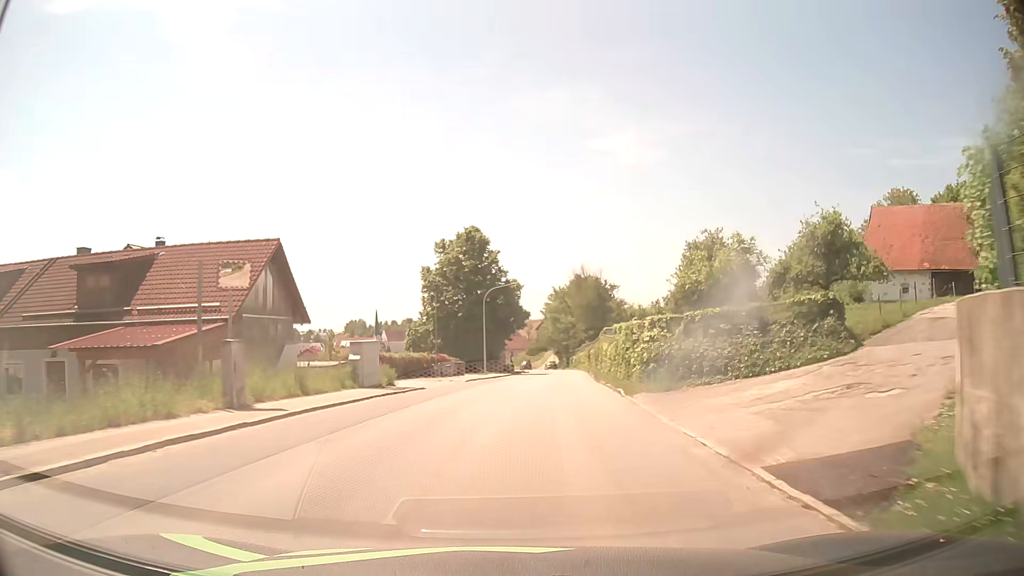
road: tertiary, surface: asphalt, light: Day
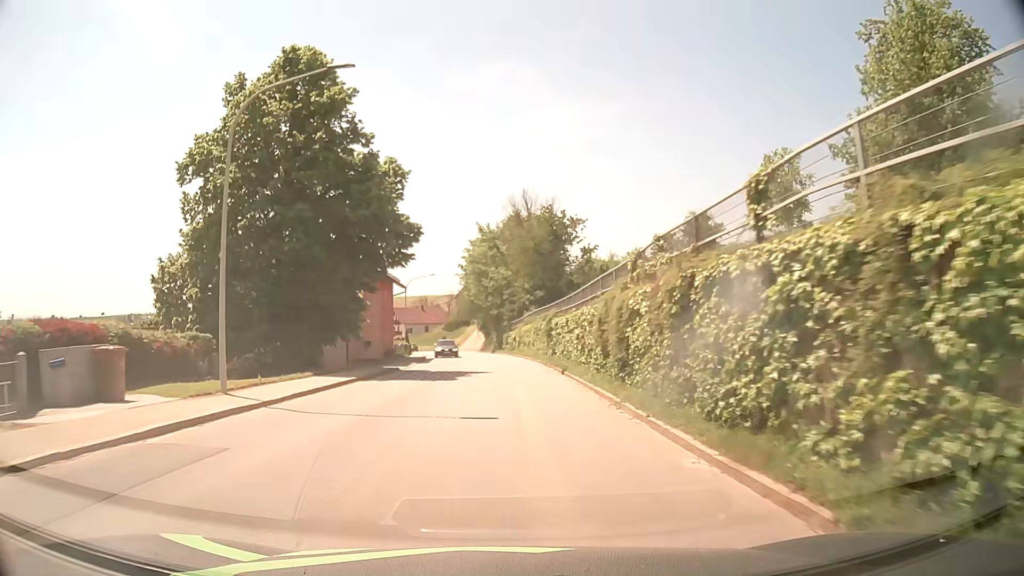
(+3.0, +39.6) m; +7°
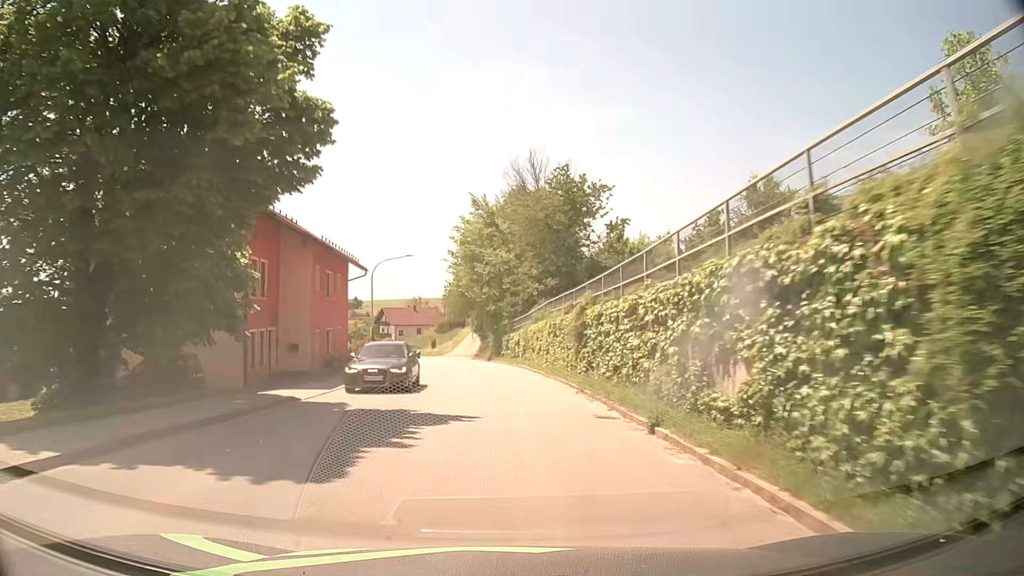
(0.0, +15.7) m; 0°
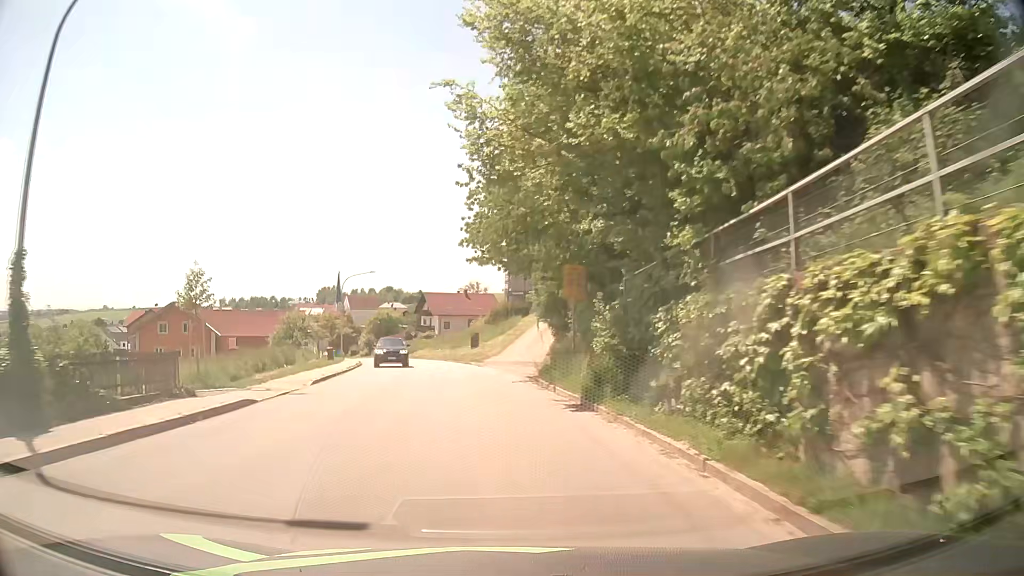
(-1.4, +38.4) m; -6°
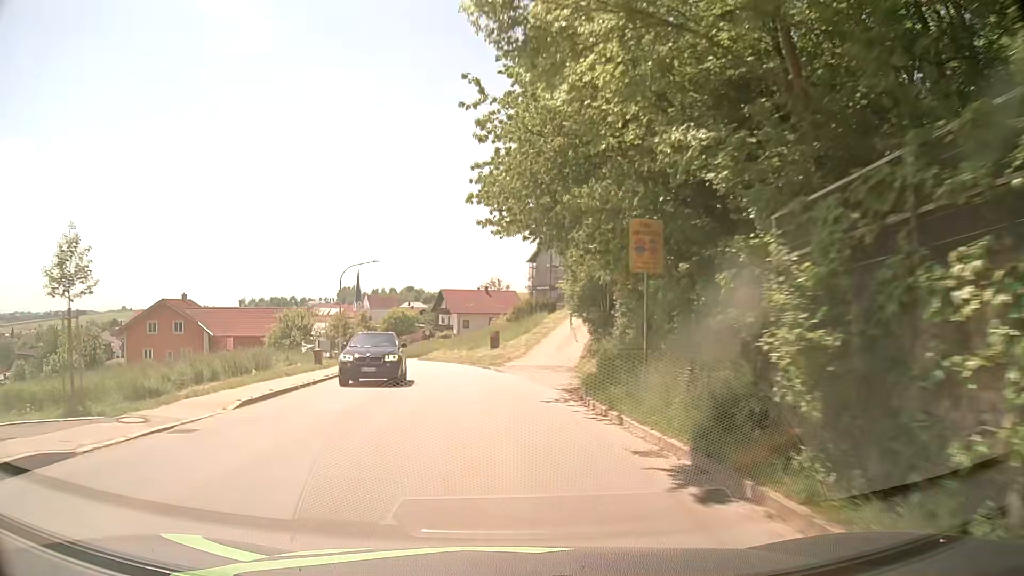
(-0.1, +7.6) m; -2°
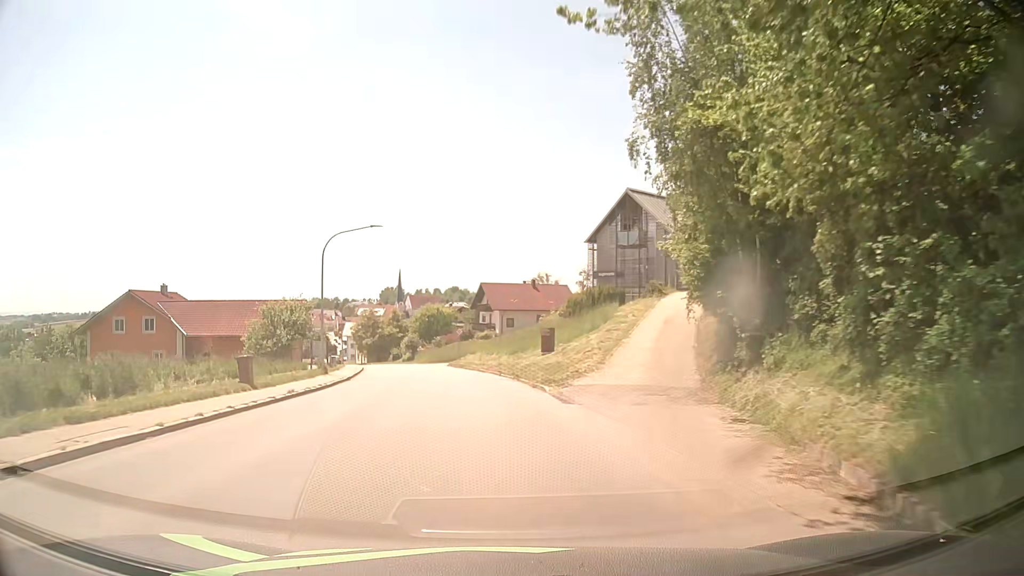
(-0.5, +15.2) m; -4°
